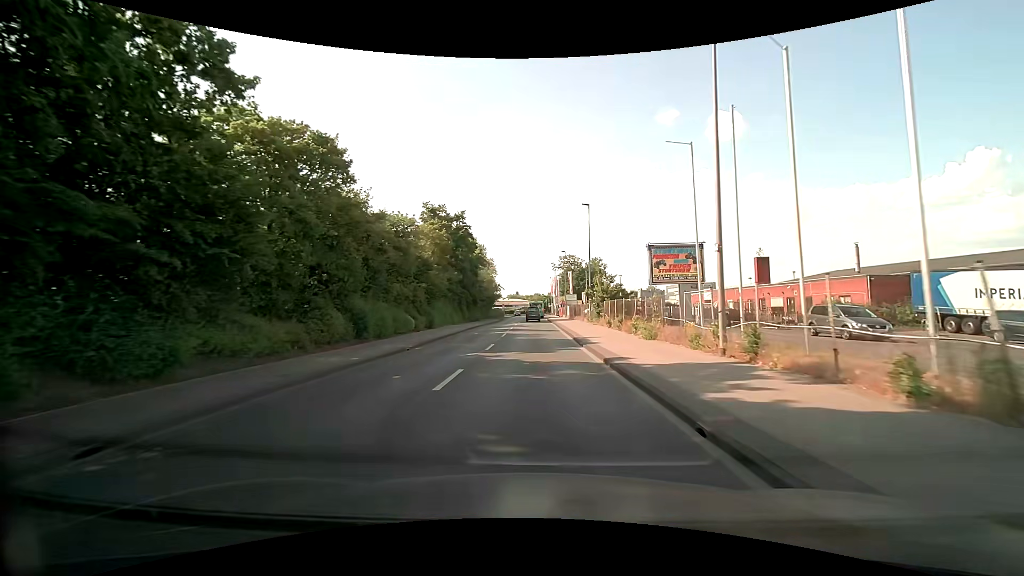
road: unclassified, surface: asphalt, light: Day
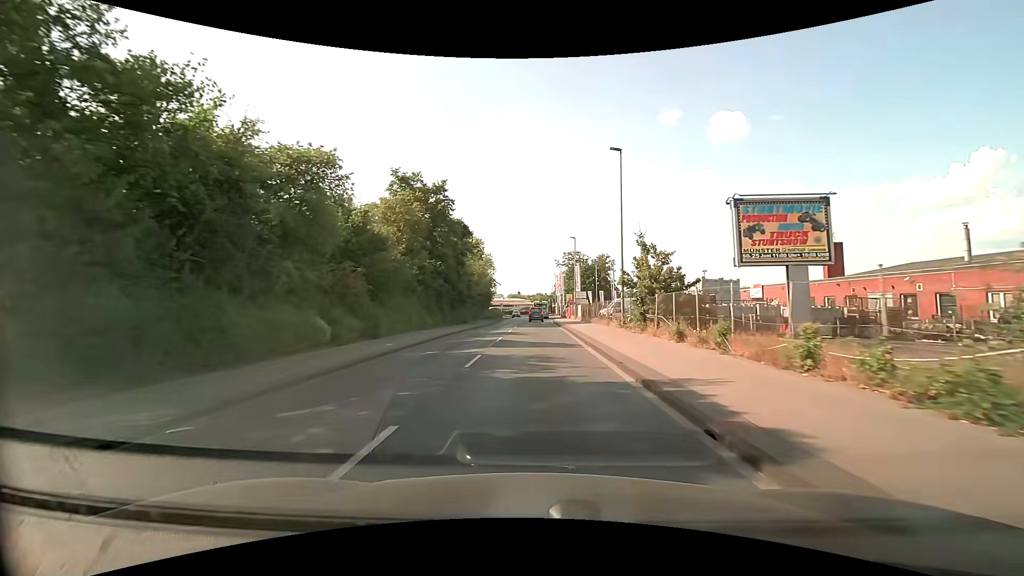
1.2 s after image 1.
(-0.1, +14.9) m; 0°
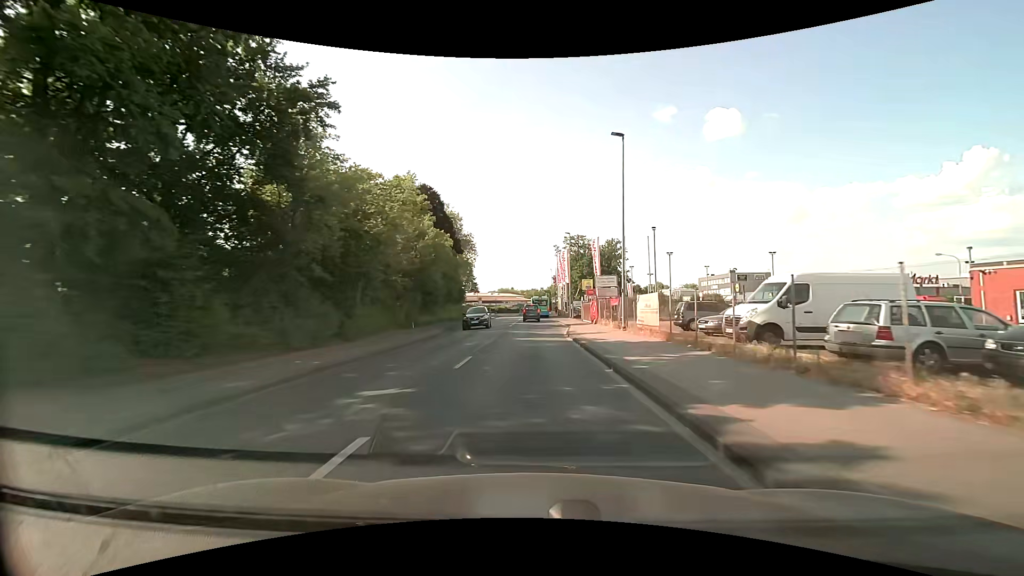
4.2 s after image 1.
(+0.2, +36.5) m; +1°
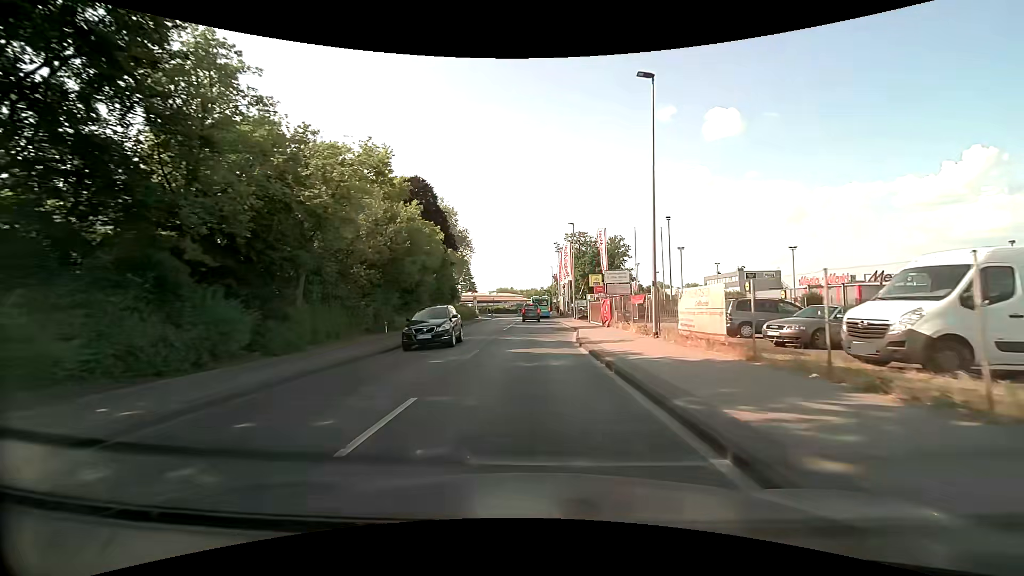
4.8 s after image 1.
(0.0, +6.6) m; 0°
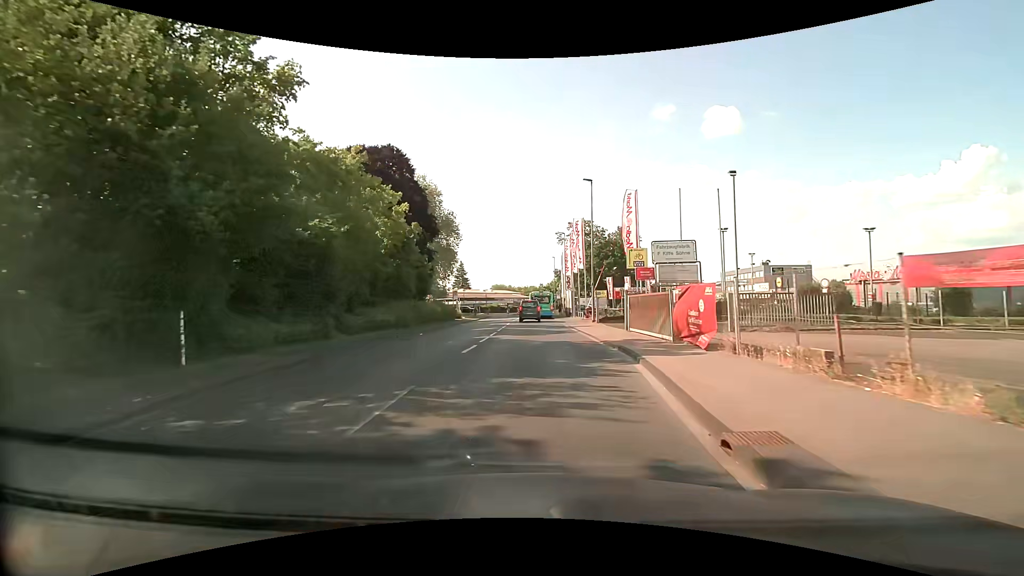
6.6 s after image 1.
(0.0, +17.4) m; 0°
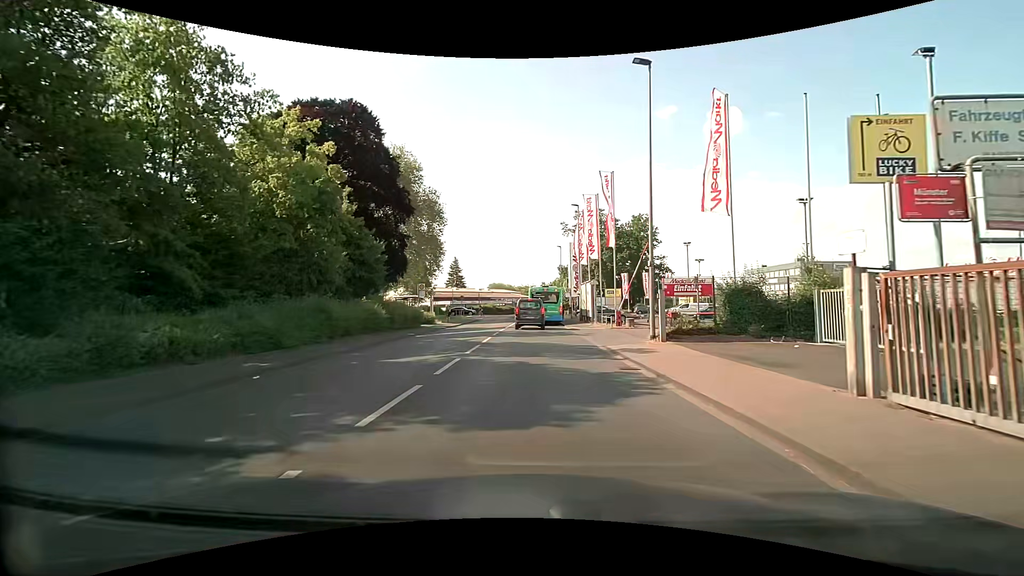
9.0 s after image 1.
(0.0, +17.3) m; 0°
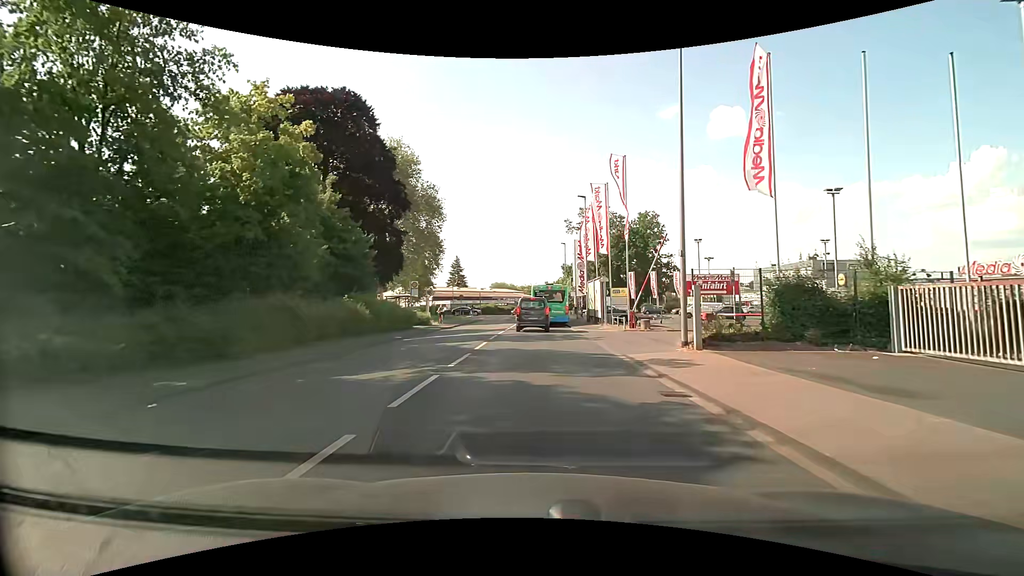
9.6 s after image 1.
(0.0, +3.3) m; -1°
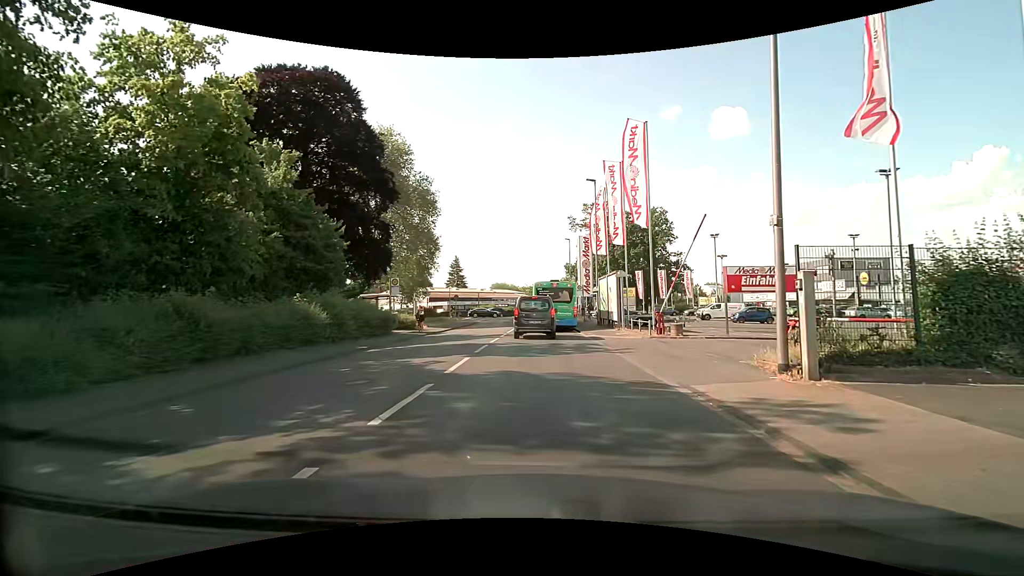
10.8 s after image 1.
(0.0, +5.4) m; 0°
(0, +10) (0, +20) (0, +30) (0, +40) (0, +50) (+1, +60) (0, +70) (-5, +78) (-14, +80) (-24, +80) m
